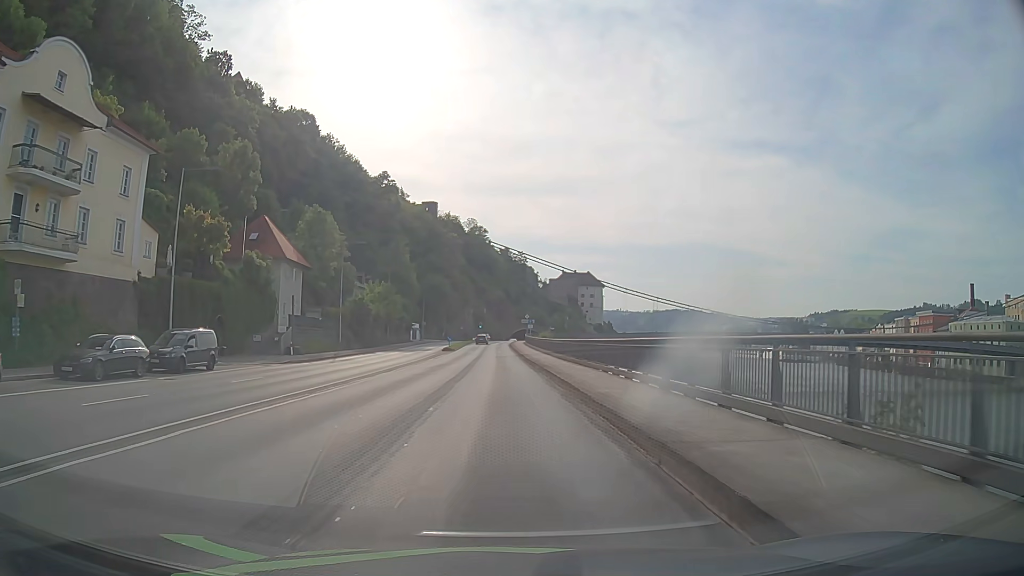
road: primary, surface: asphalt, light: Day
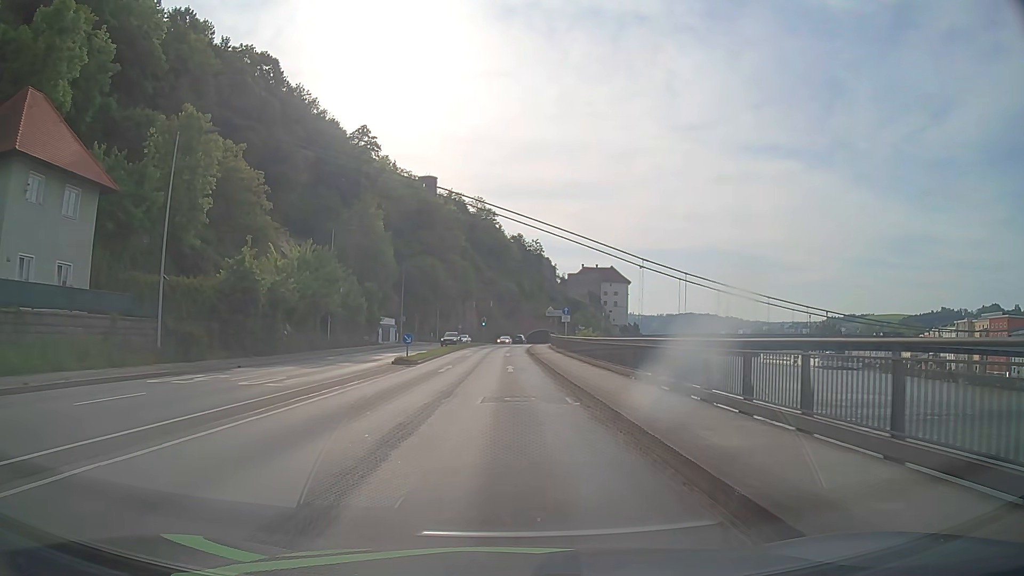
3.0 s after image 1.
(-0.5, +36.4) m; -1°
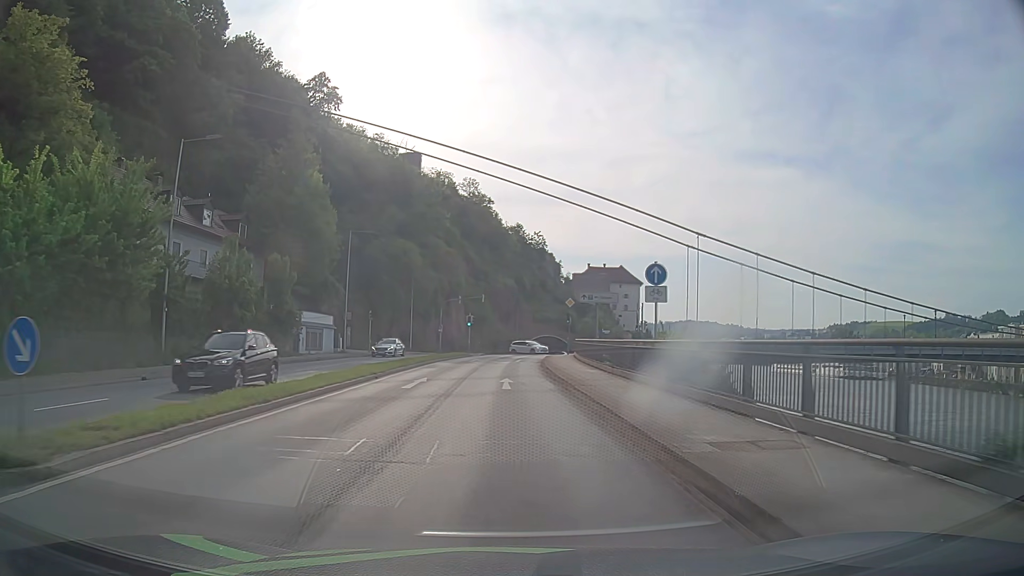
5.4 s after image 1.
(0.0, +28.6) m; 0°
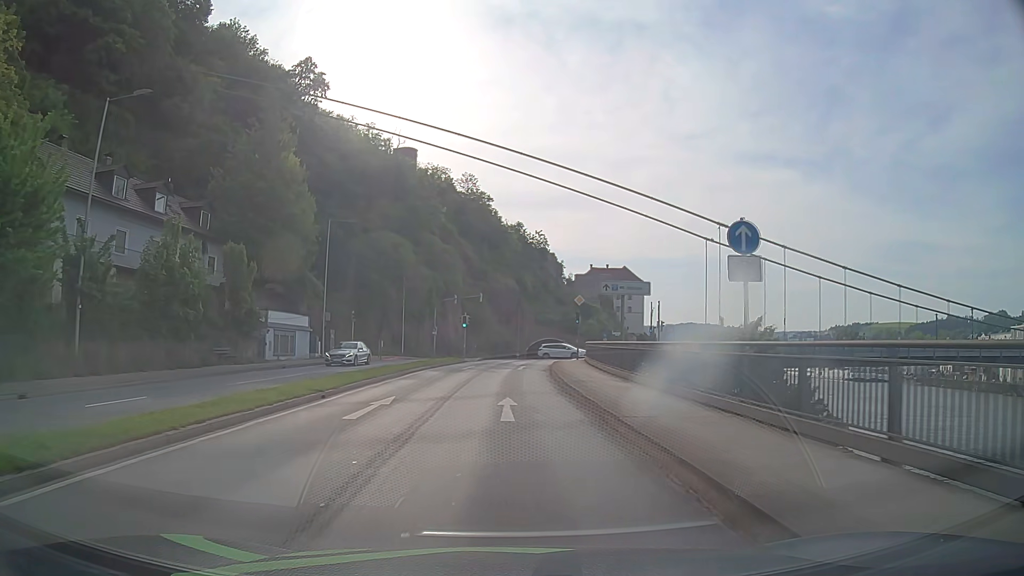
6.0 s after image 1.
(0.0, +6.9) m; 0°
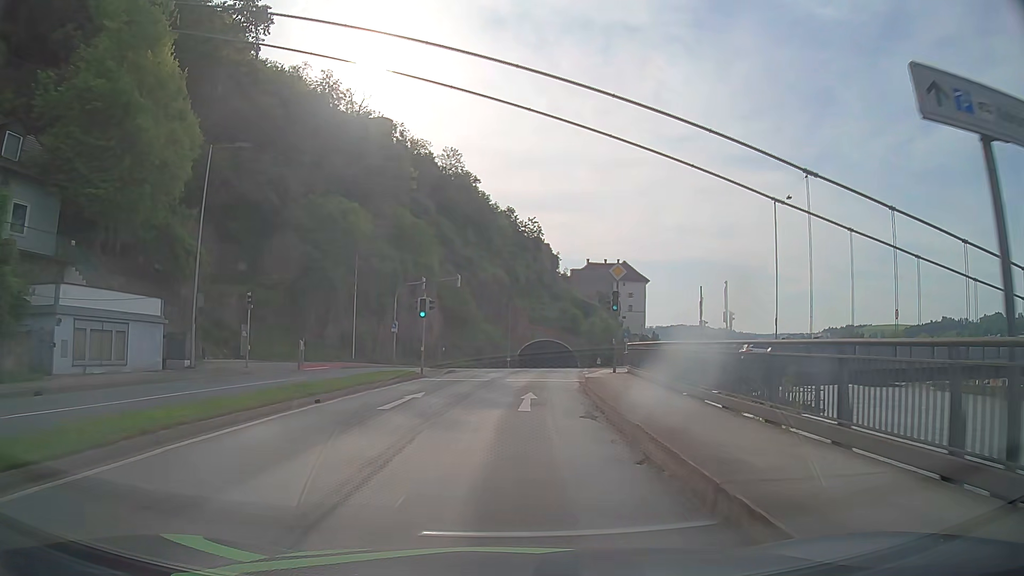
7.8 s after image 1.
(+0.1, +20.2) m; +1°
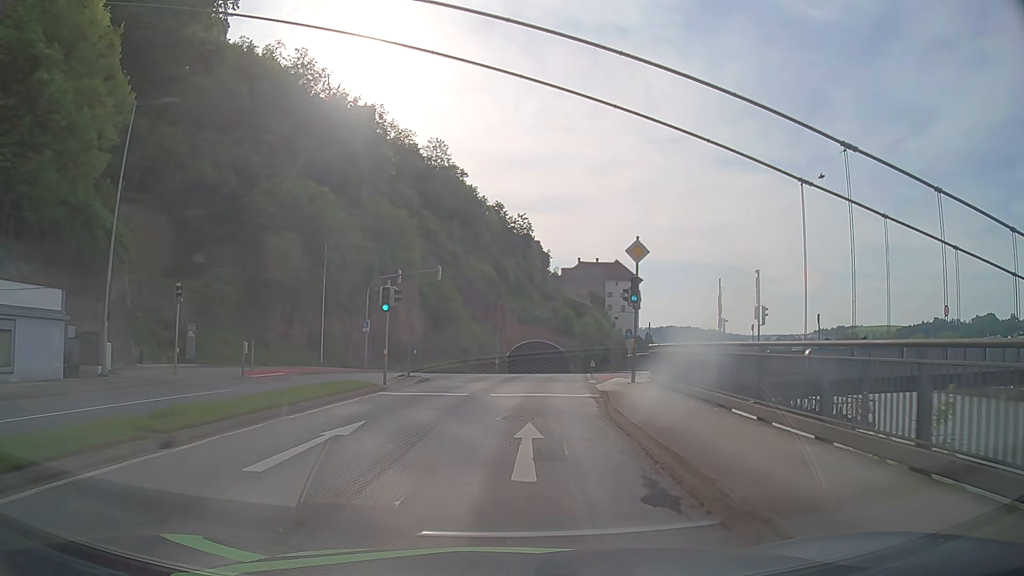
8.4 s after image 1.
(+0.1, +6.6) m; +1°
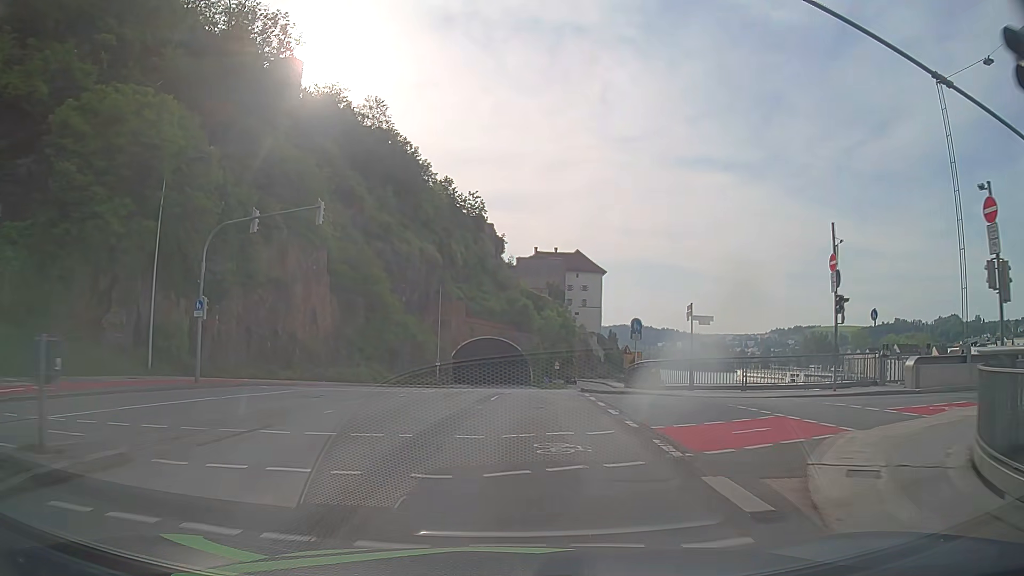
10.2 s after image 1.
(+0.7, +19.7) m; +4°
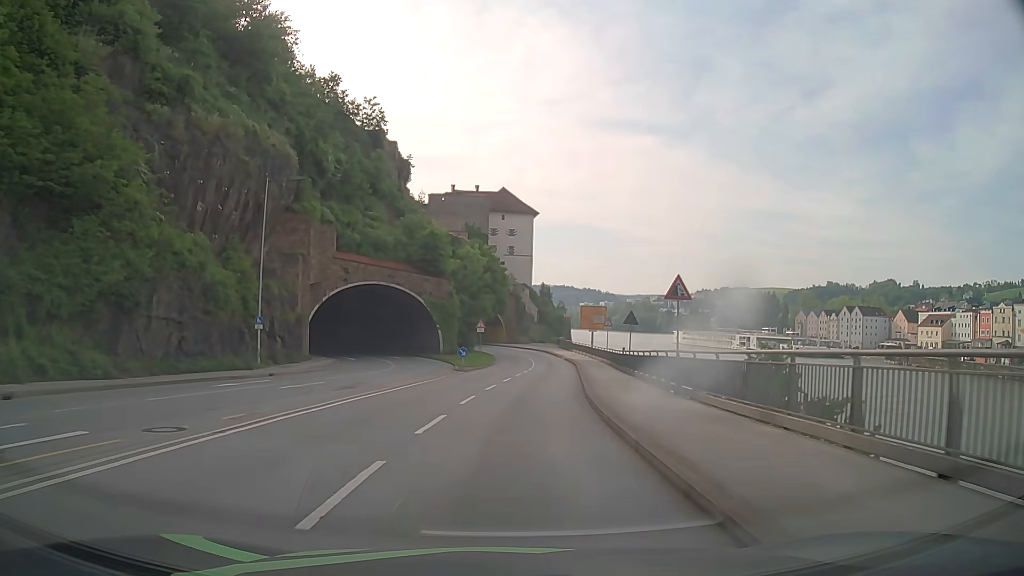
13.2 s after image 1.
(+2.1, +32.9) m; +7°
(0, +10) (+1, +20) (+2, +30) (+3, +40) (+3, +50) (+4, +60) (+4, +70) (+3, +80) (0, +89) (-4, +99) m
